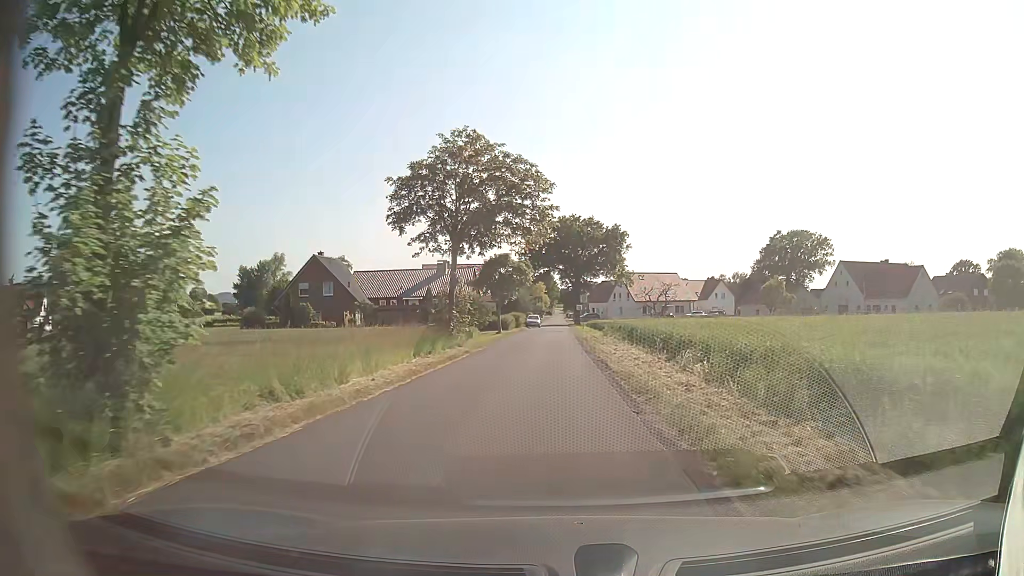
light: Day
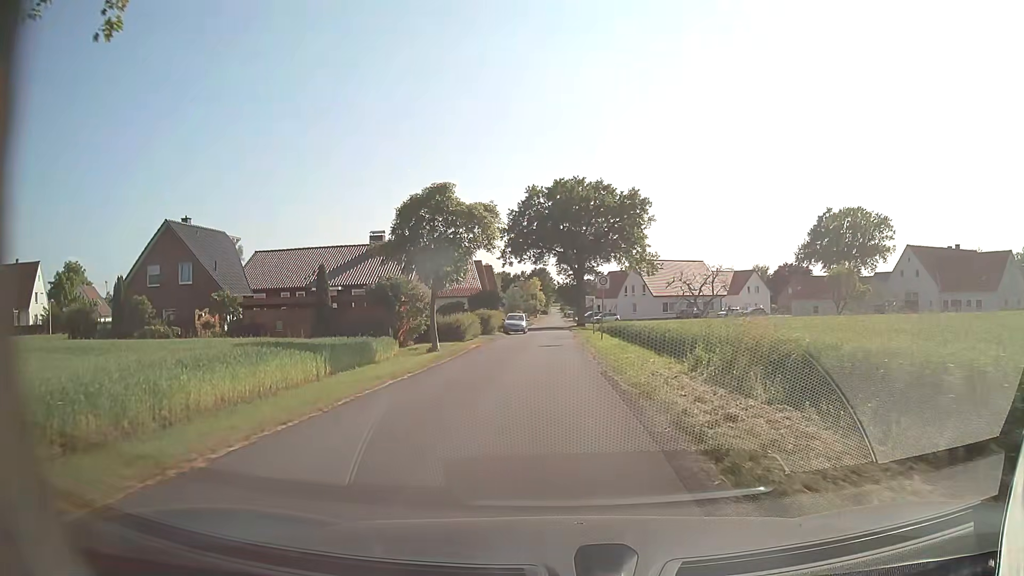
(+0.1, +27.6) m; +1°
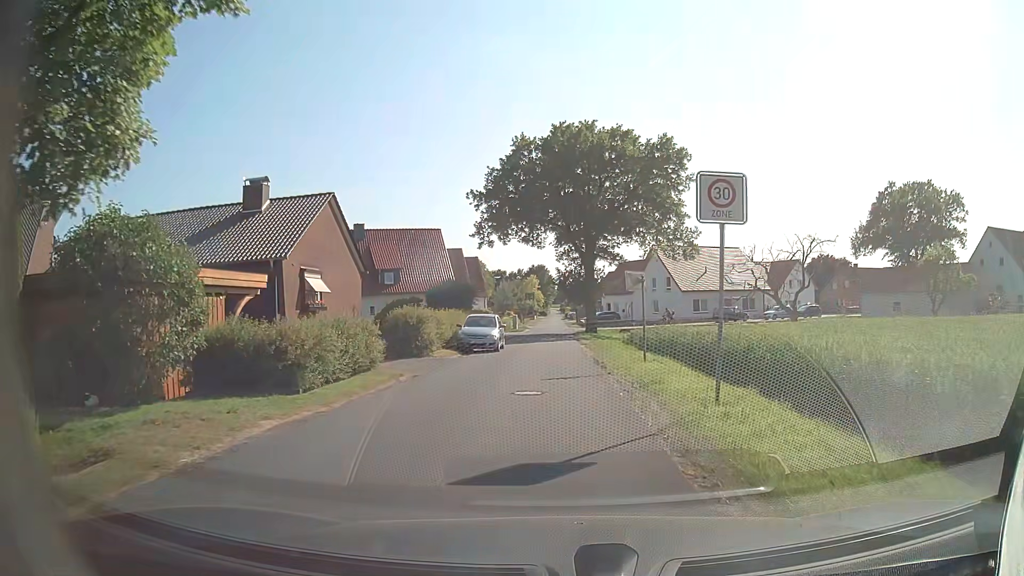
(-0.1, +22.1) m; 0°
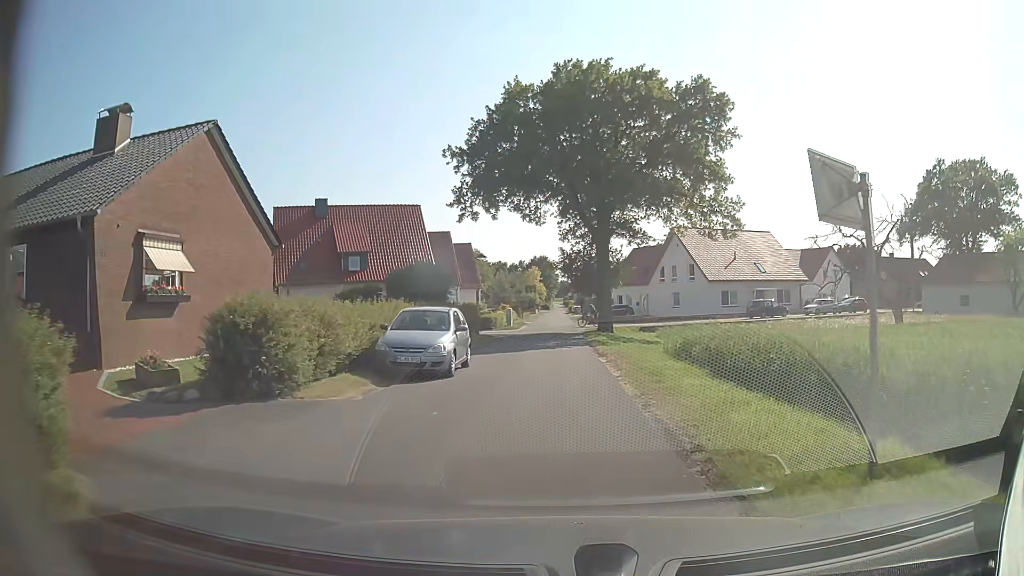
(0.0, +12.0) m; 0°
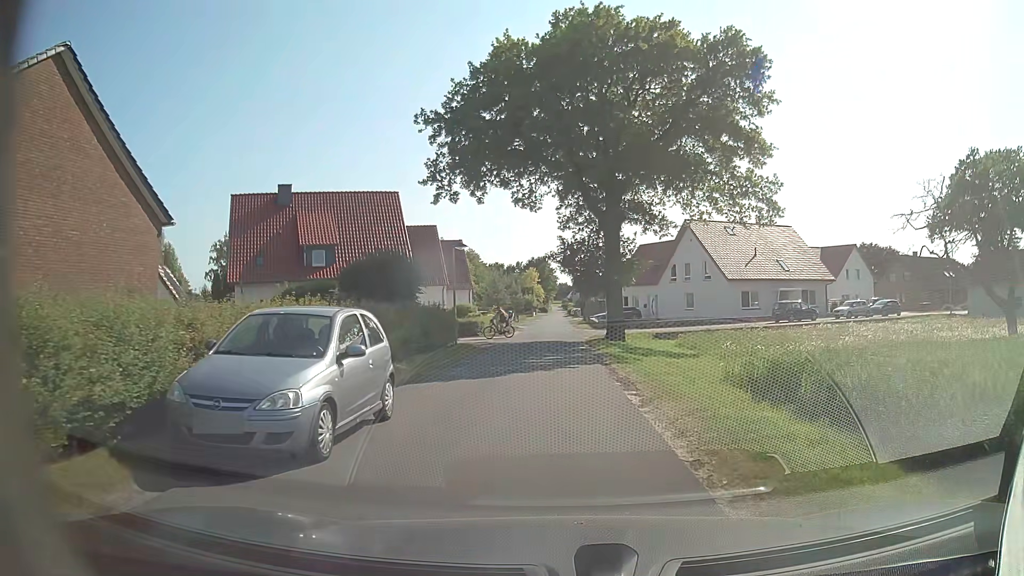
(0.0, +7.7) m; 0°
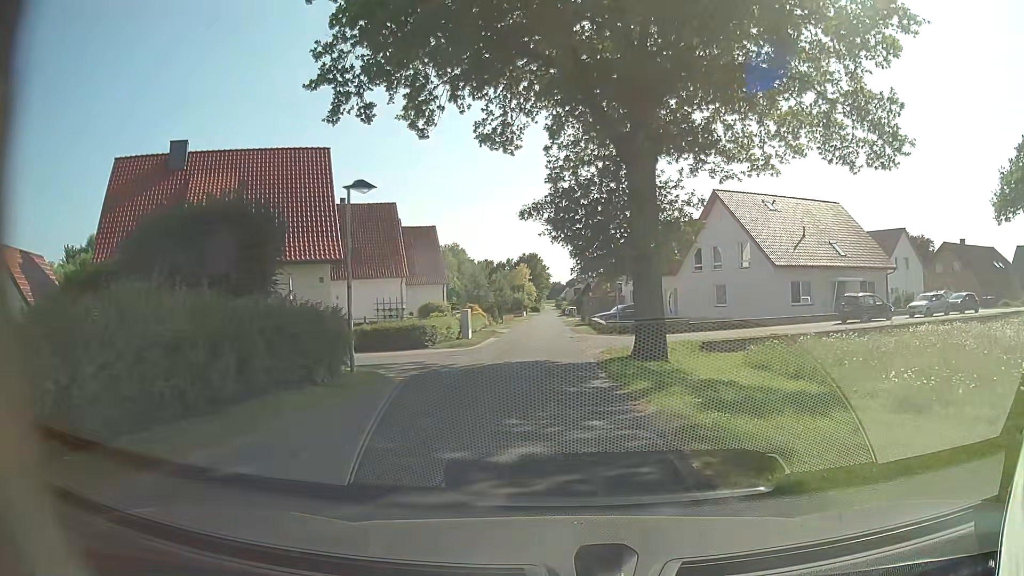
(+0.1, +14.1) m; +1°
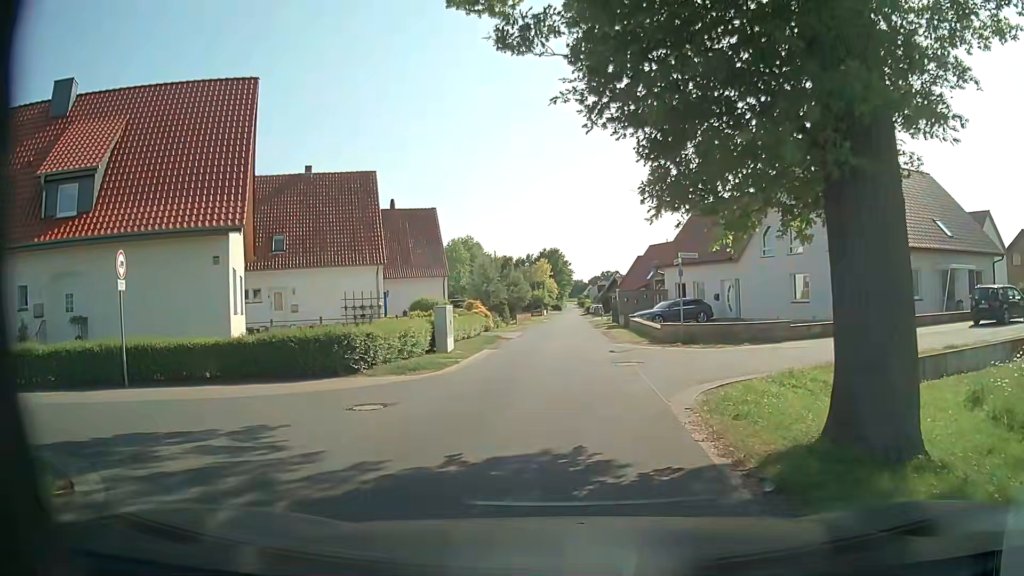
(-0.2, +11.9) m; -2°
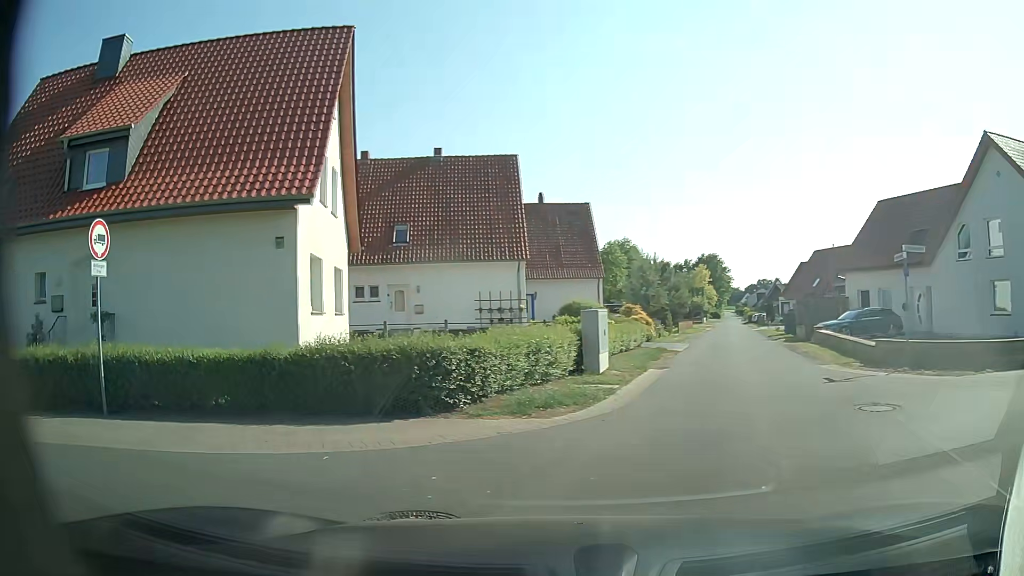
(-0.4, +5.4) m; -12°
(-6, +7) (-16, +5) (-26, +3) (-36, +1) (-45, -2) (-55, -5) (-64, -7) (-74, -8) (-84, -10) (-94, -12) m
